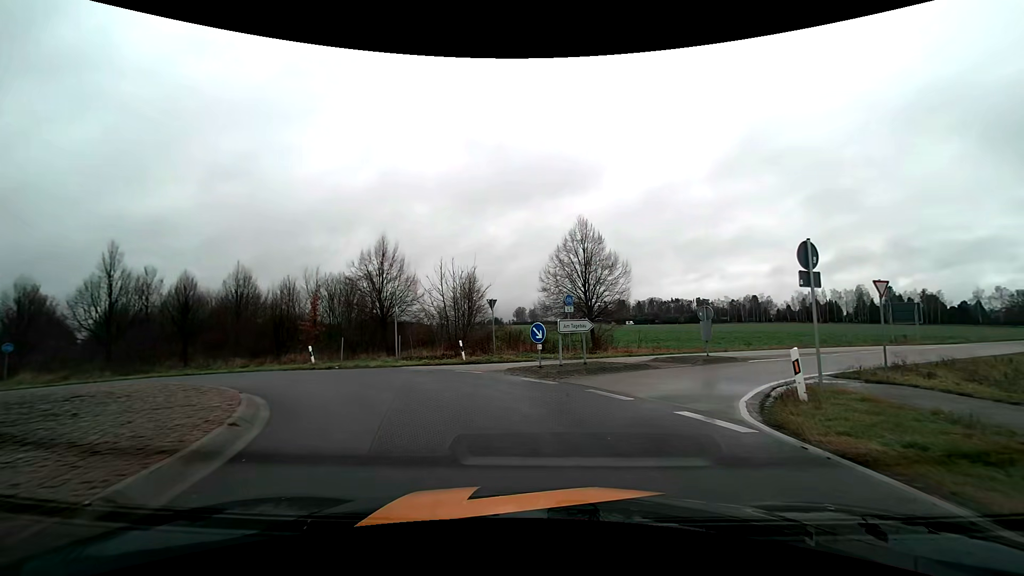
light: Day
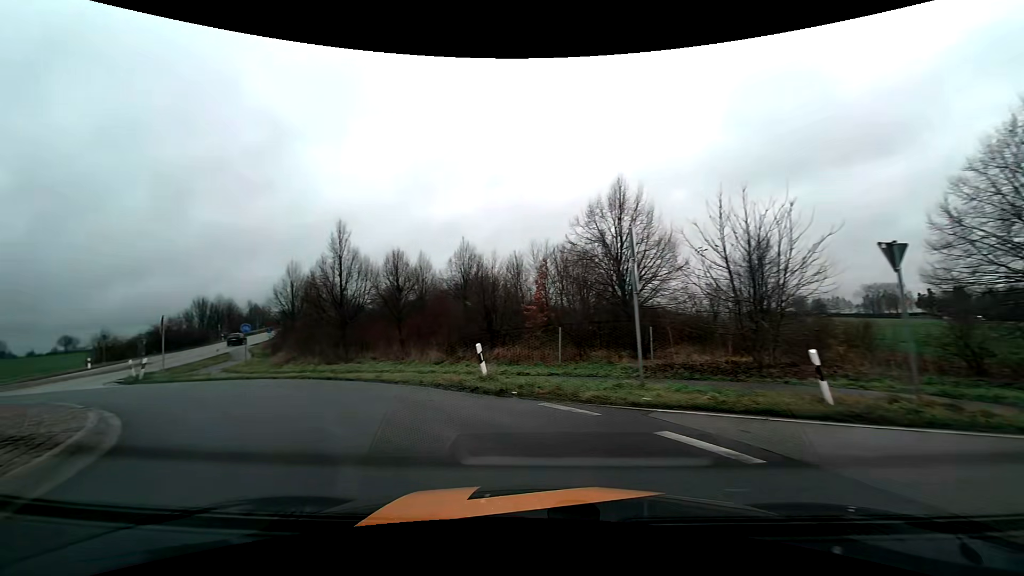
(-2.3, +12.6) m; -29°
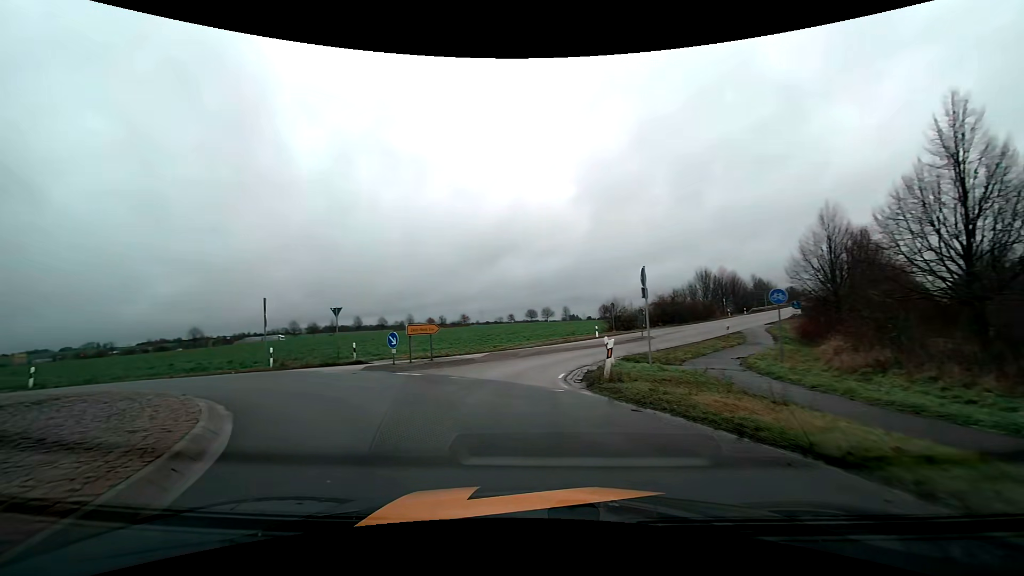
(-7.6, +14.1) m; -53°
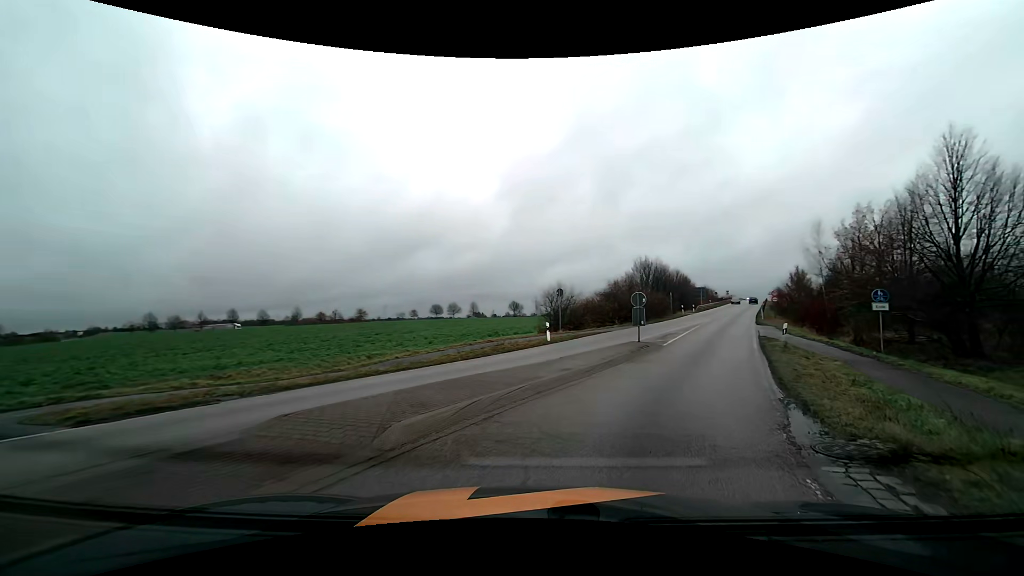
(-0.4, +17.9) m; +11°
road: tertiary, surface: asphalt
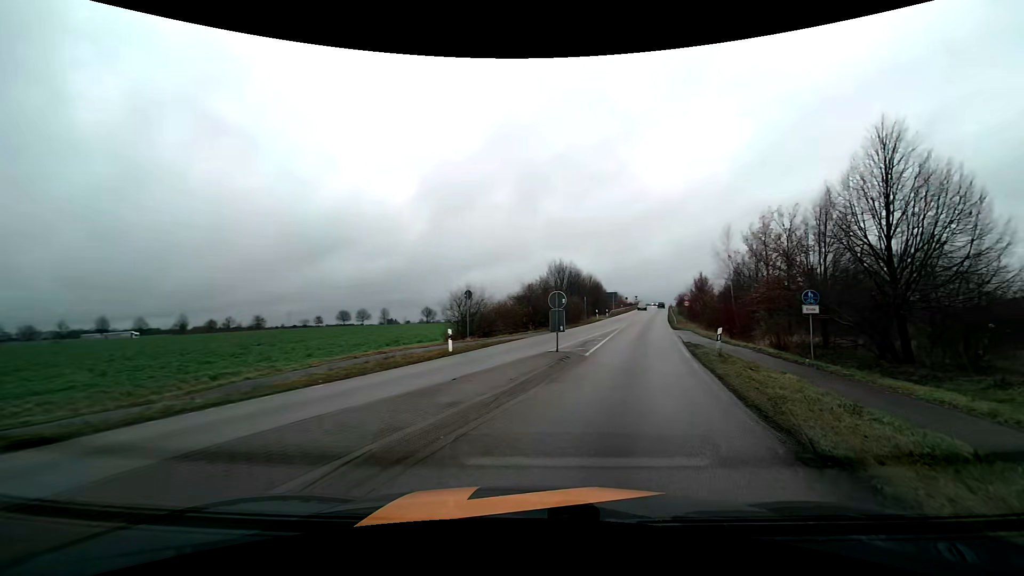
(+0.3, +4.2) m; +10°
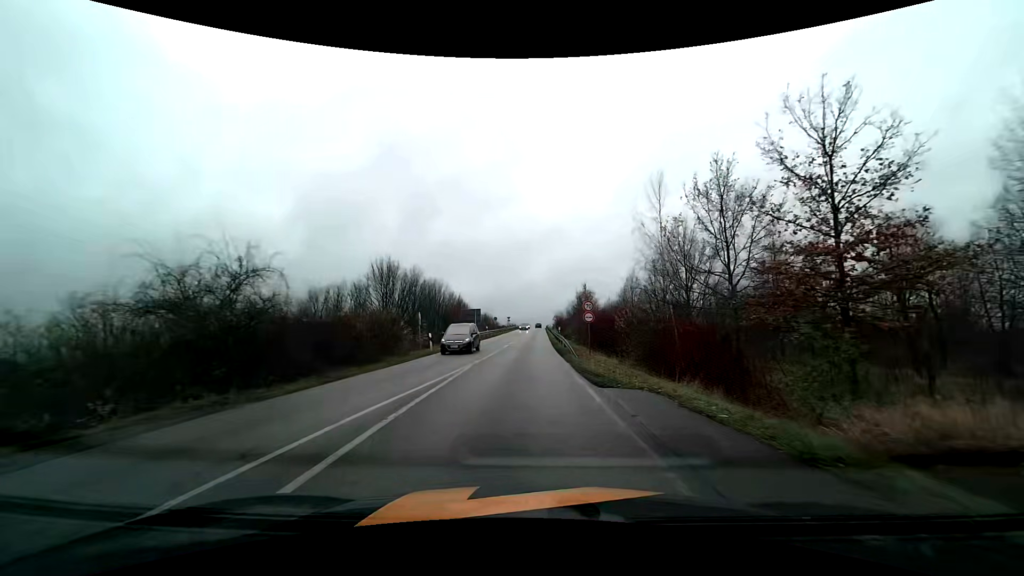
(+5.5, +25.8) m; +14°
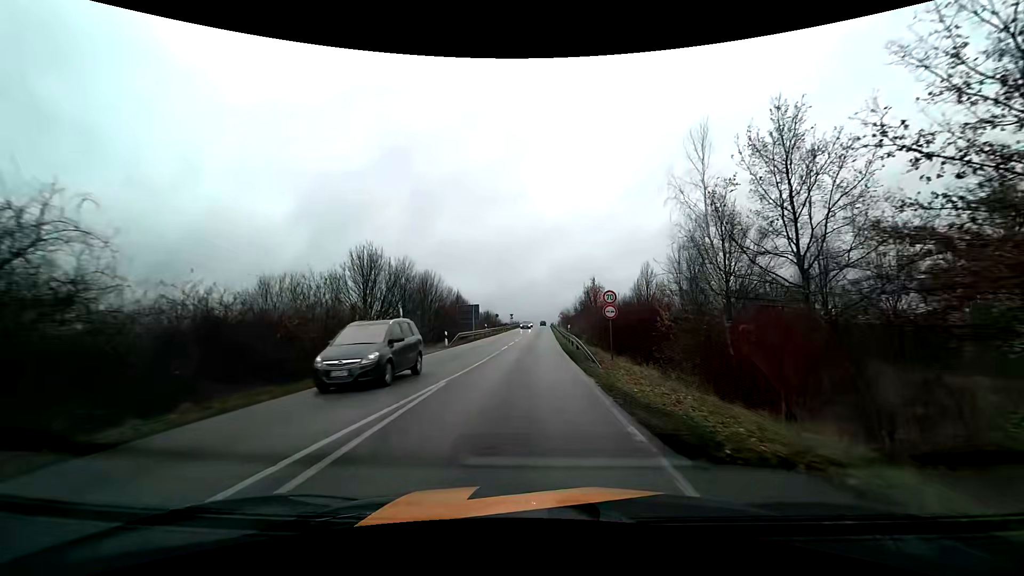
(0.0, +6.4) m; -1°
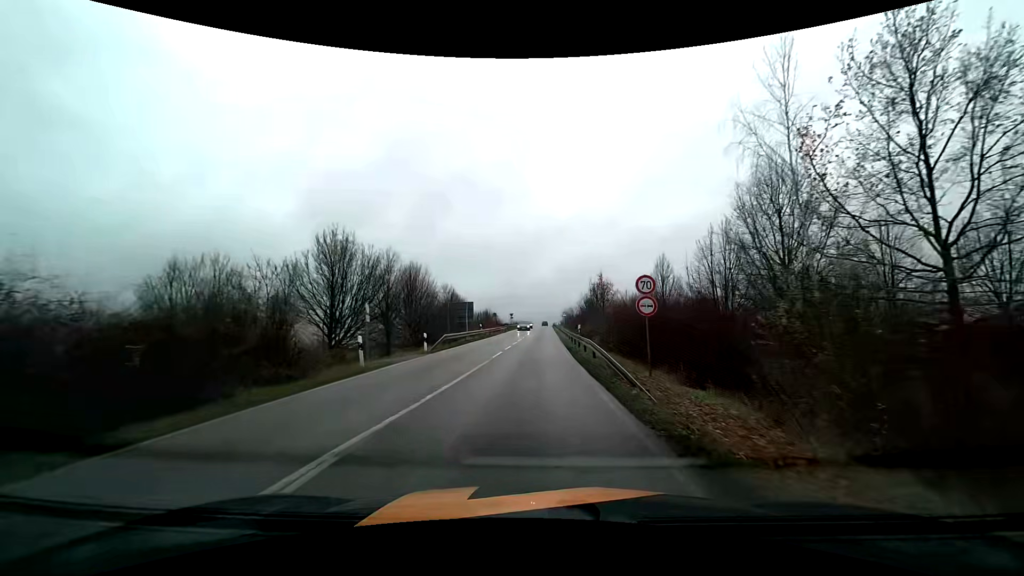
(0.0, +6.7) m; 0°
